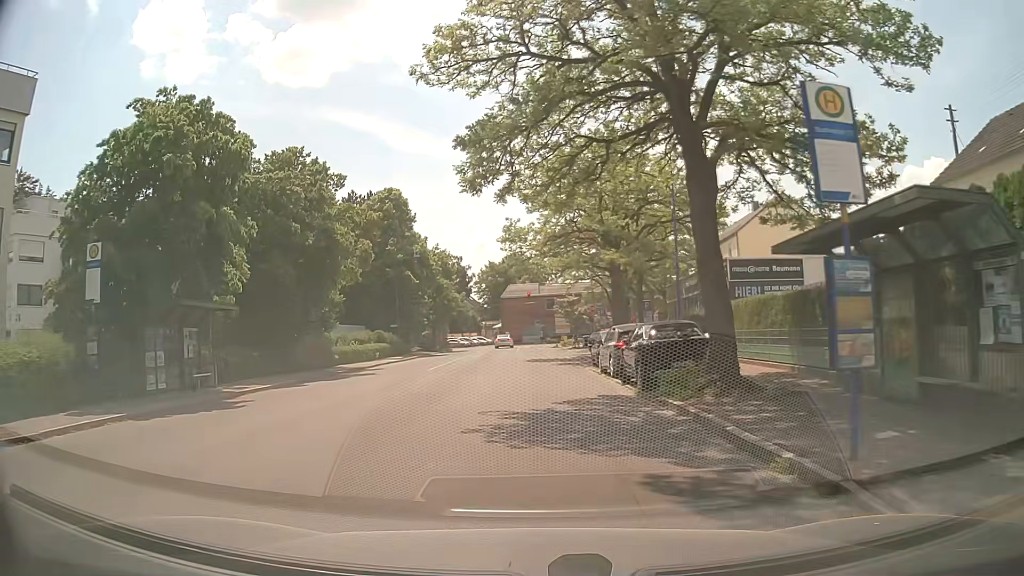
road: tertiary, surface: asphalt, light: Day
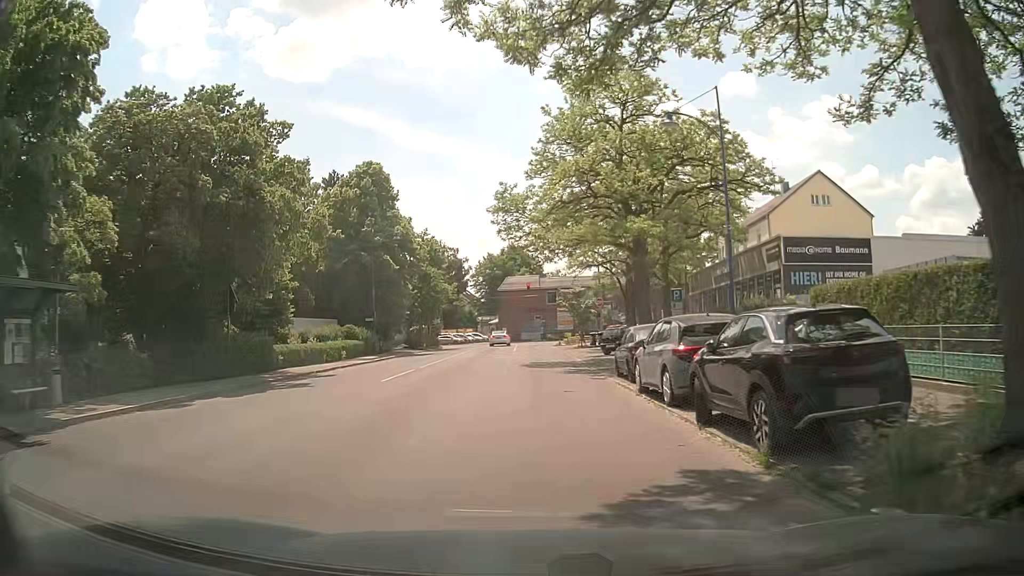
(0.0, +8.4) m; 0°
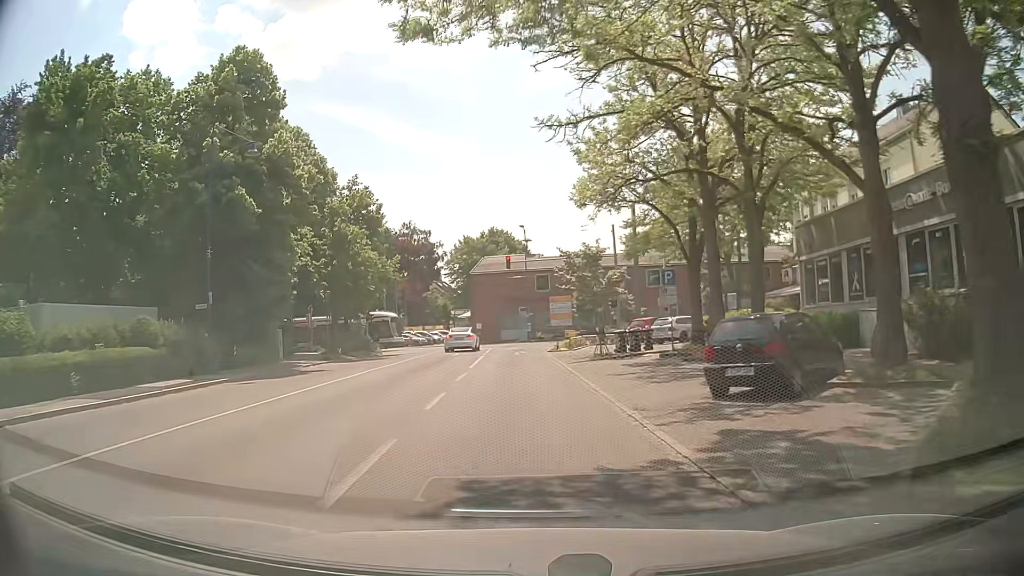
(+0.4, +23.8) m; +1°
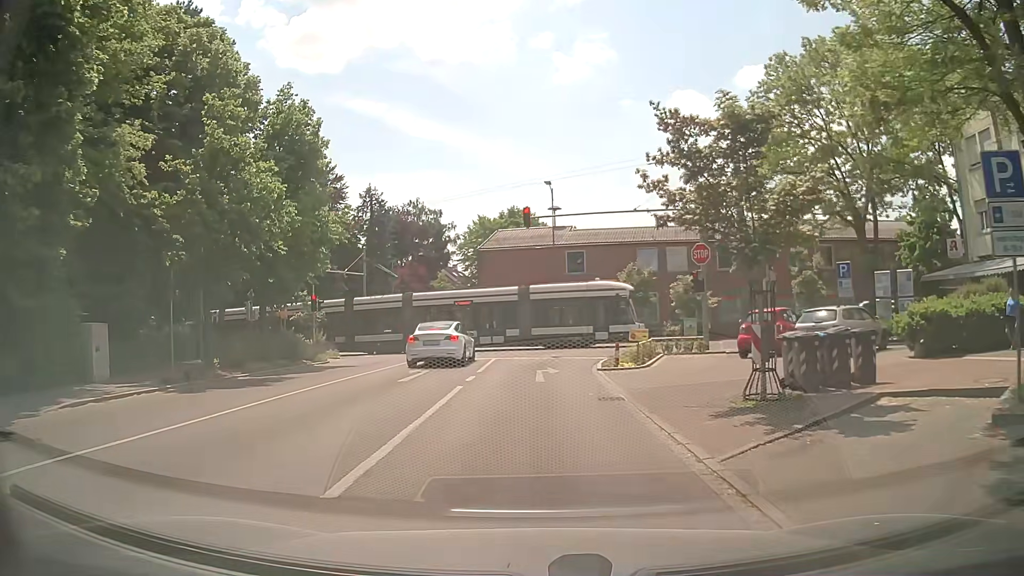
(-0.2, +17.7) m; -1°
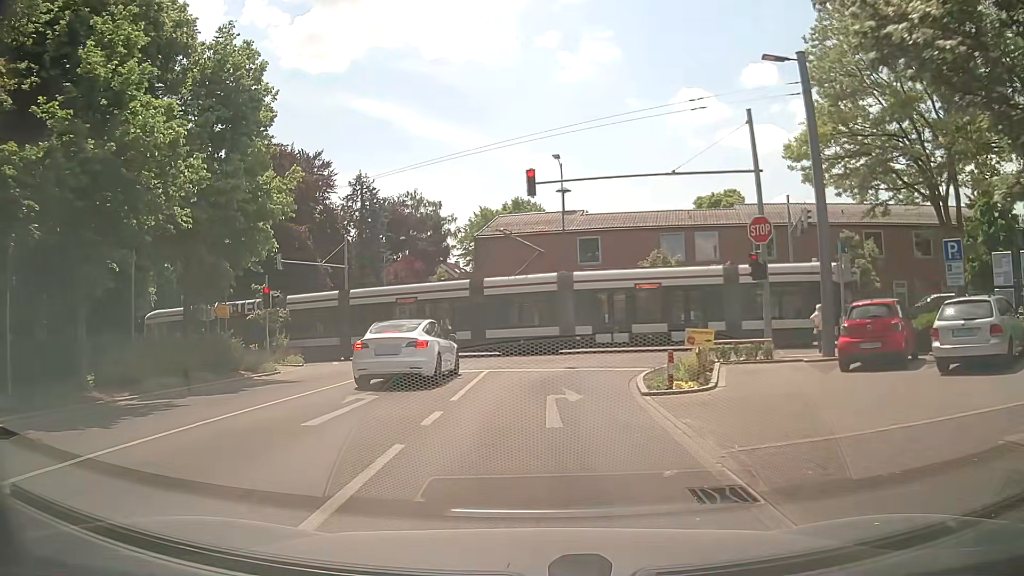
(-0.1, +6.9) m; -1°
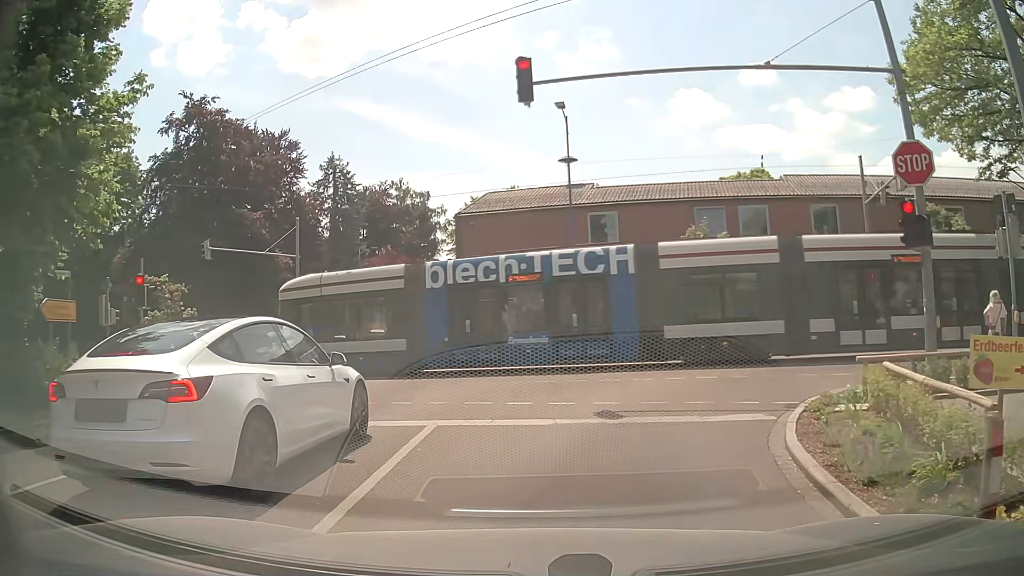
(0.0, +9.3) m; -1°
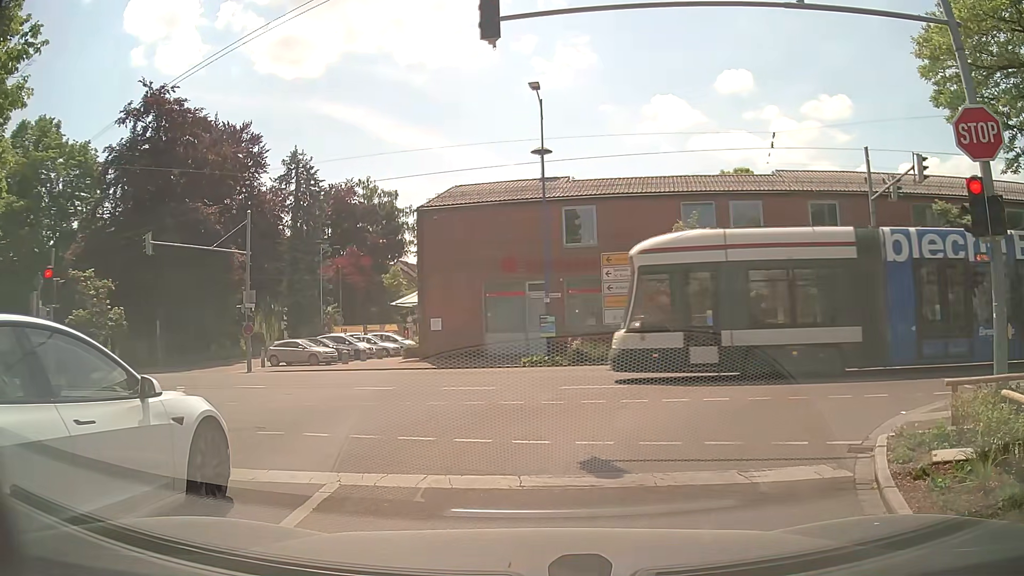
(+0.1, +2.9) m; +3°
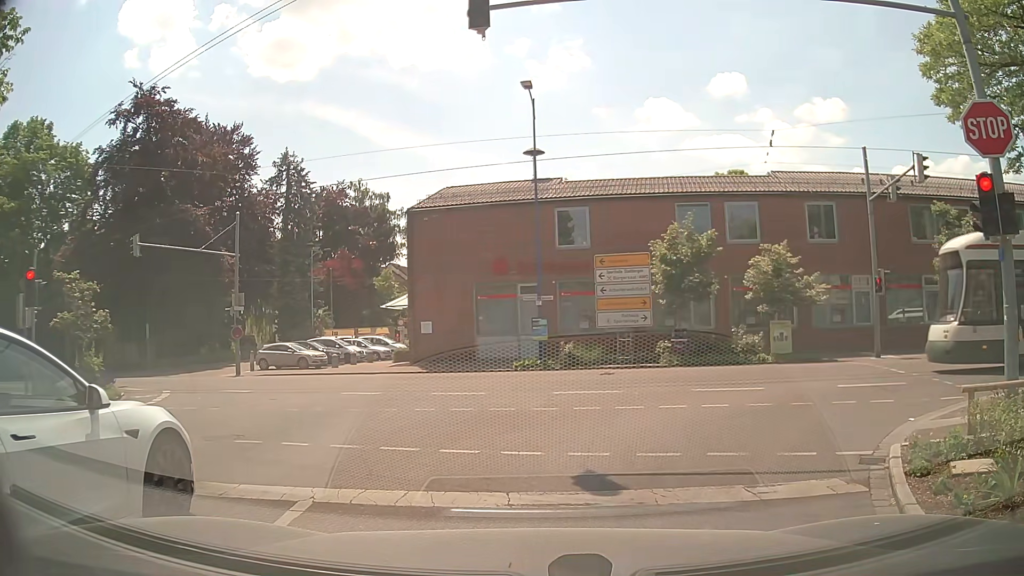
(0.0, +0.5) m; 0°
(+2, +10) (+10, +15) (+20, +14) (+30, +12) (+40, +10) (+50, +9) (+60, +7) (+70, +6) (+80, +7) (+89, +11) m
